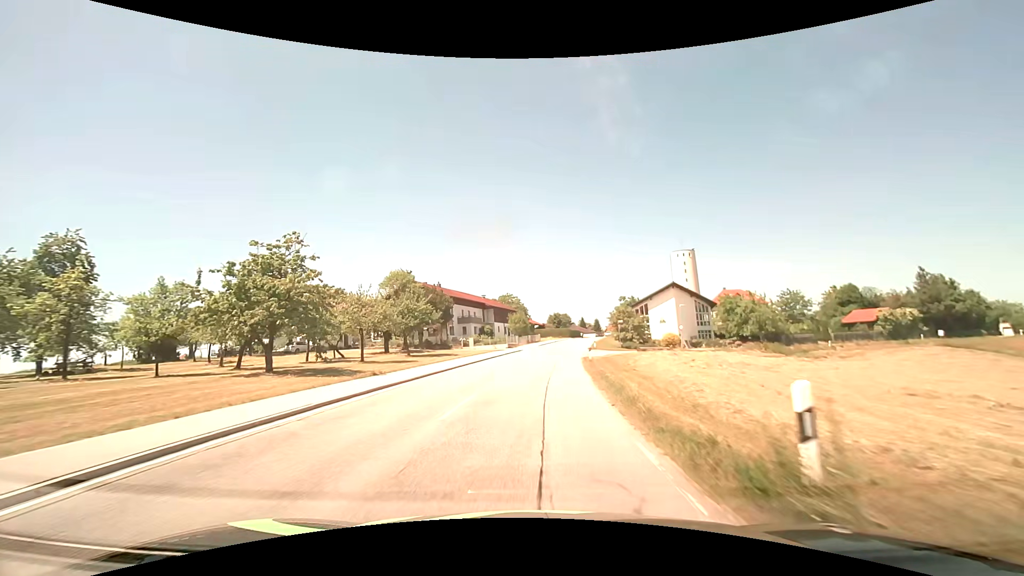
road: tertiary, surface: asphalt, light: Day
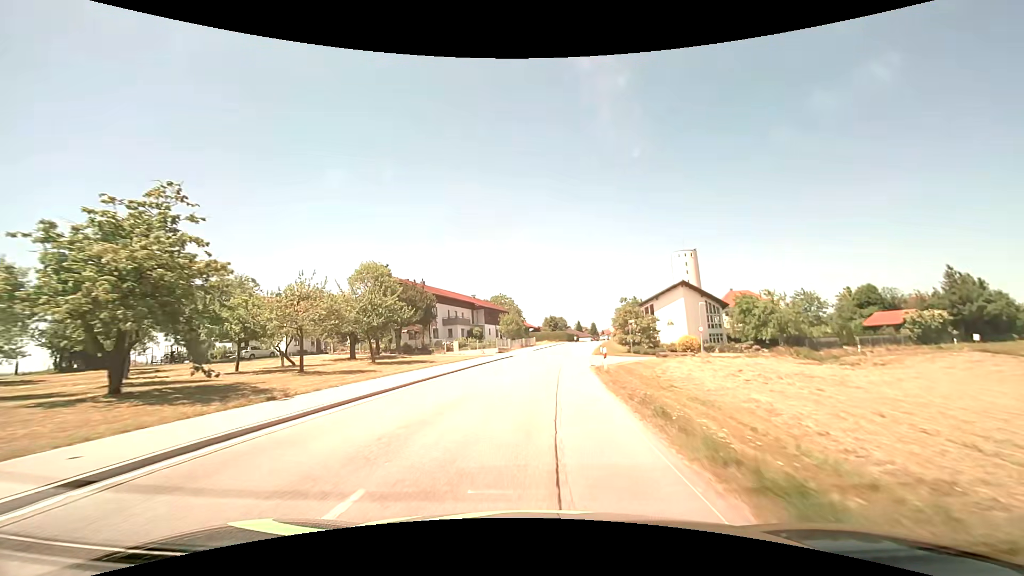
(0.0, +8.1) m; 0°
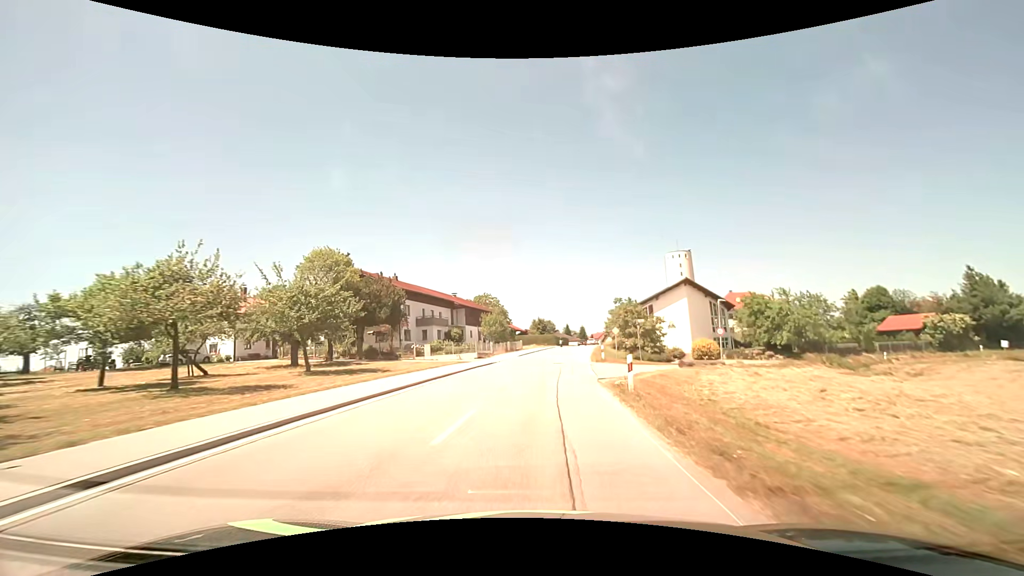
(+0.1, +8.0) m; +2°
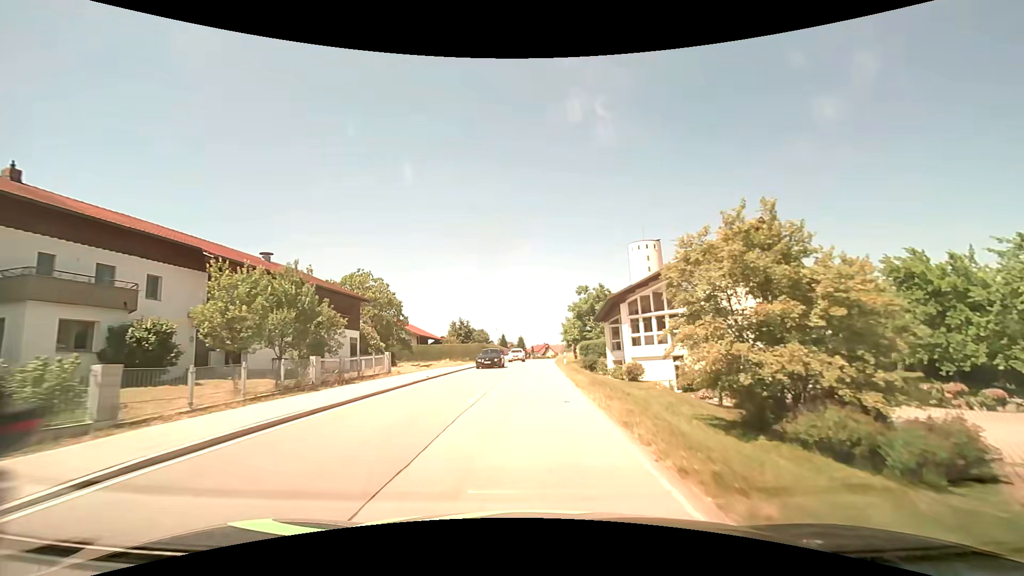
(+2.7, +38.9) m; +8°
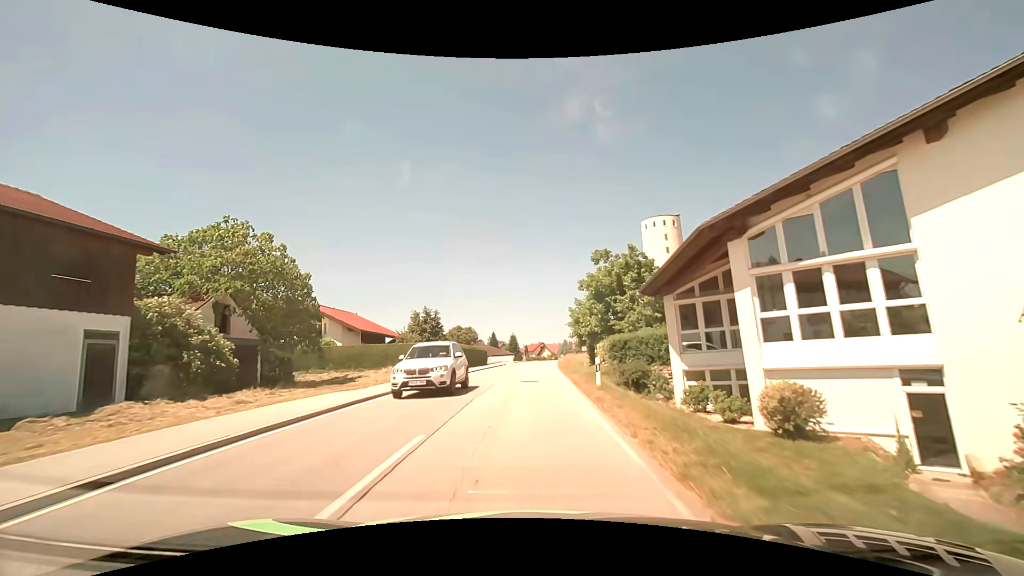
(+0.1, +22.3) m; +1°
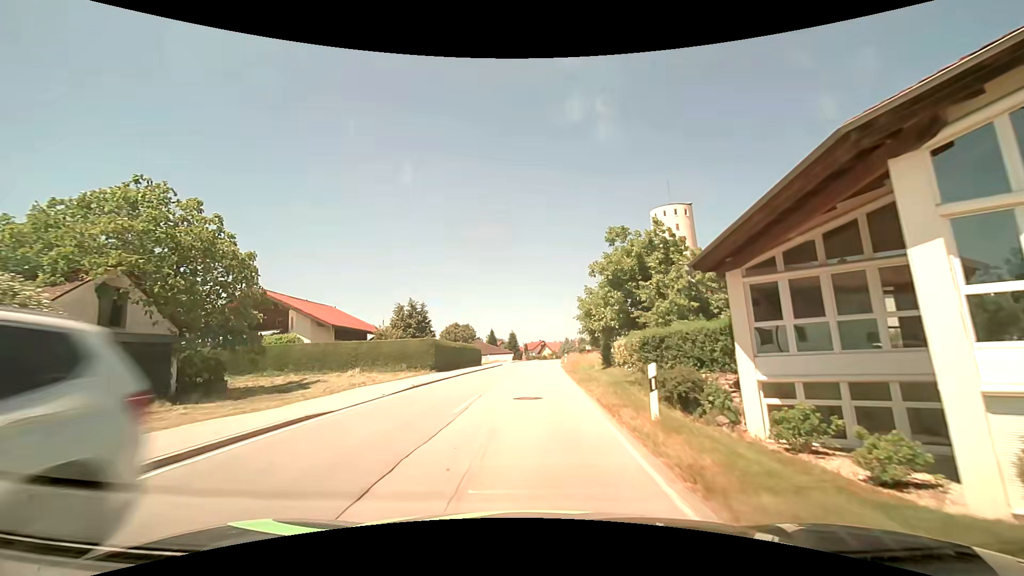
(0.0, +7.3) m; 0°
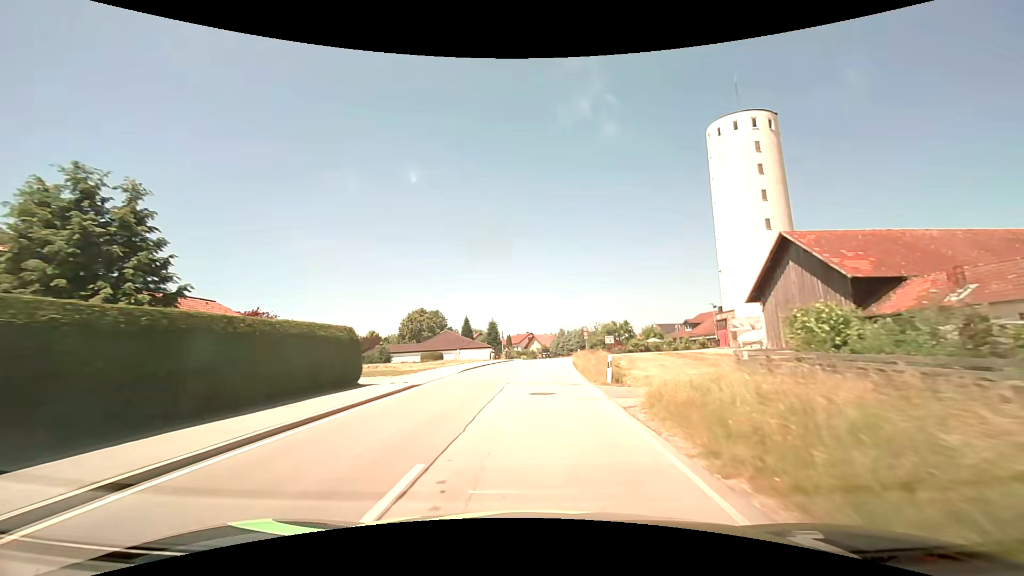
(+0.1, +37.0) m; +2°
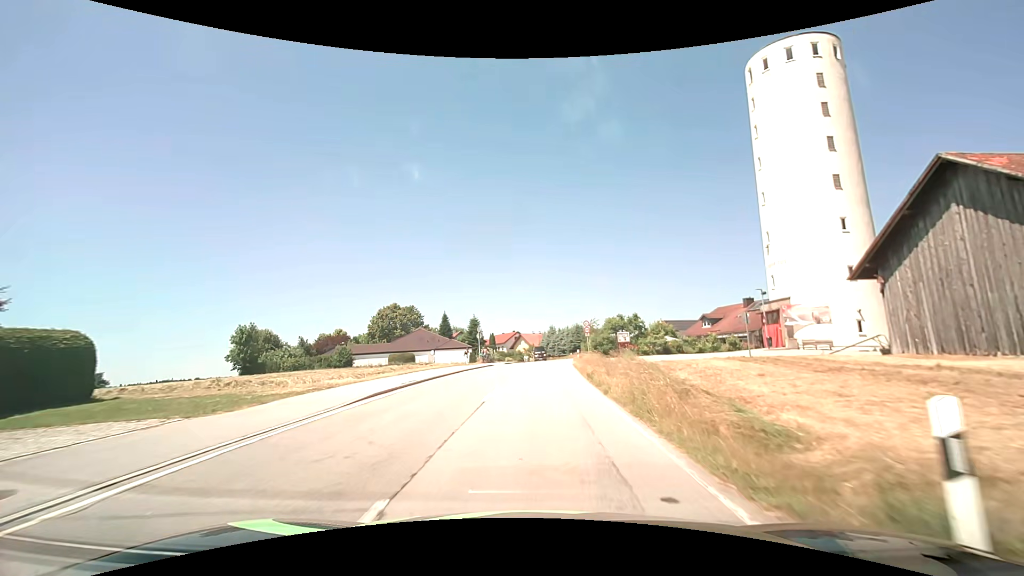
(0.0, +15.1) m; +1°
(0, +10) (0, +20) (+1, +30) (+1, +40) (+2, +50) (+3, +60) (+4, +70) (+4, +80) (+4, +90) (+4, +100) m
